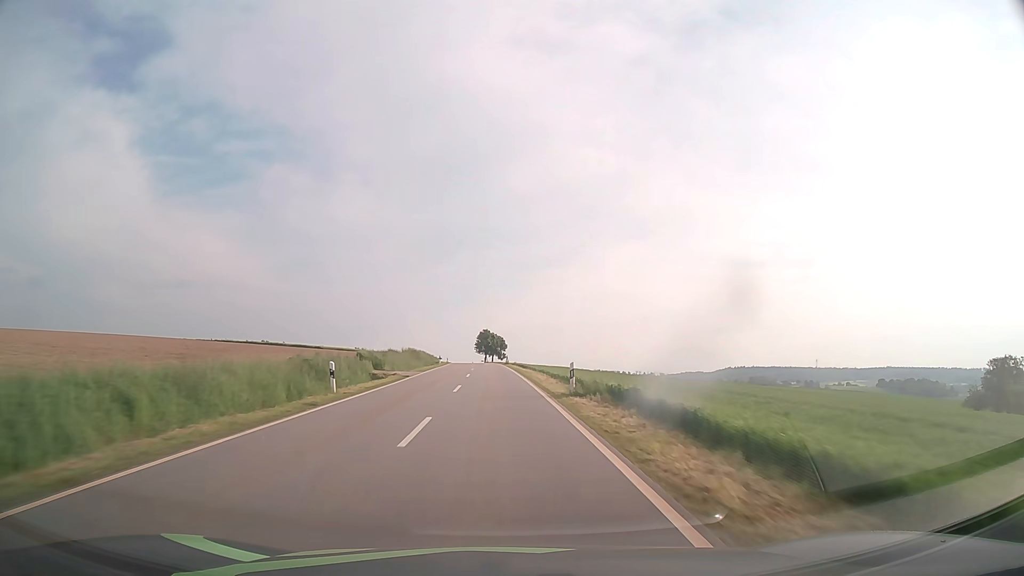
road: tertiary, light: Day
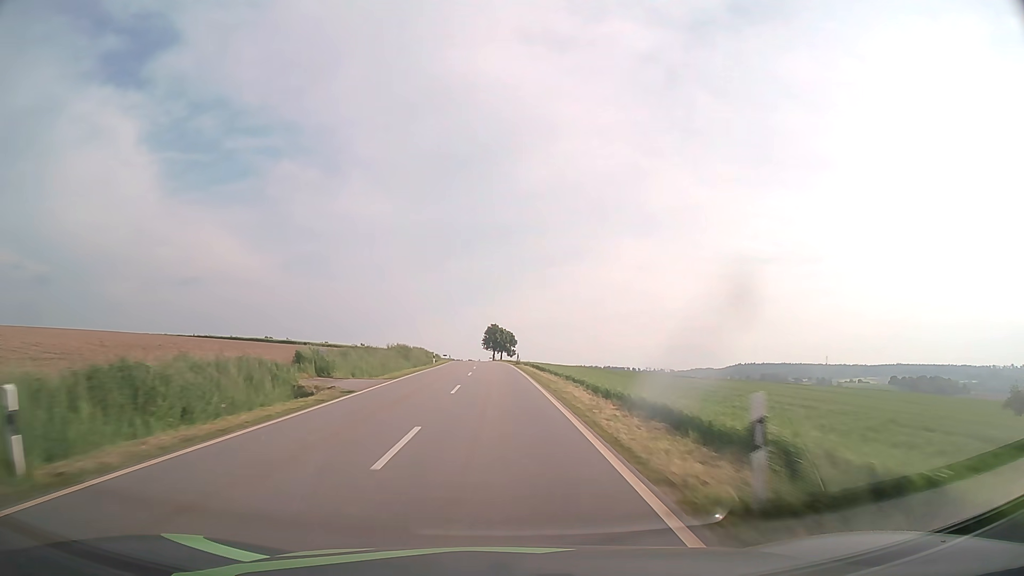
(-0.1, +14.0) m; -1°
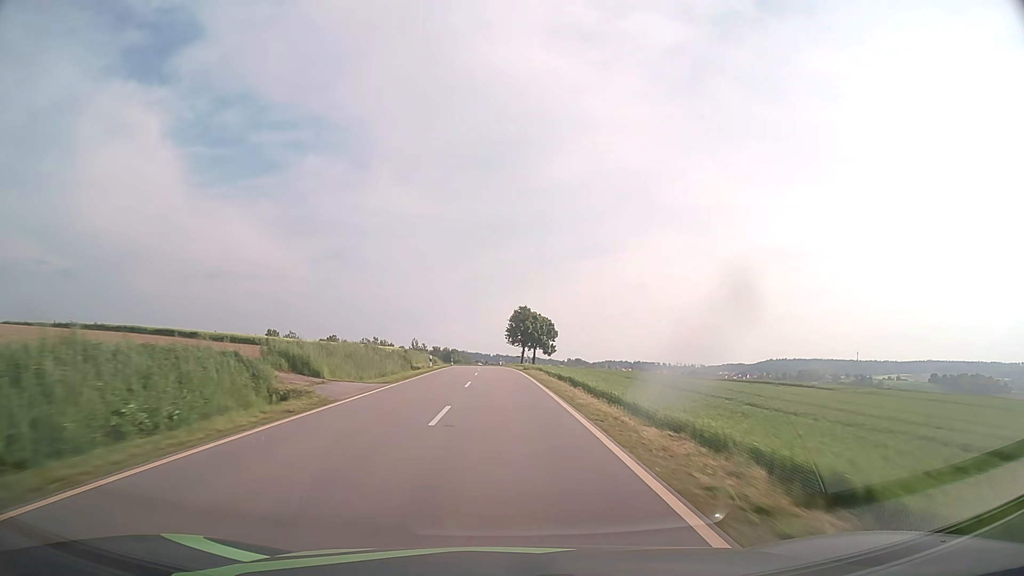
(-1.3, +56.8) m; -2°
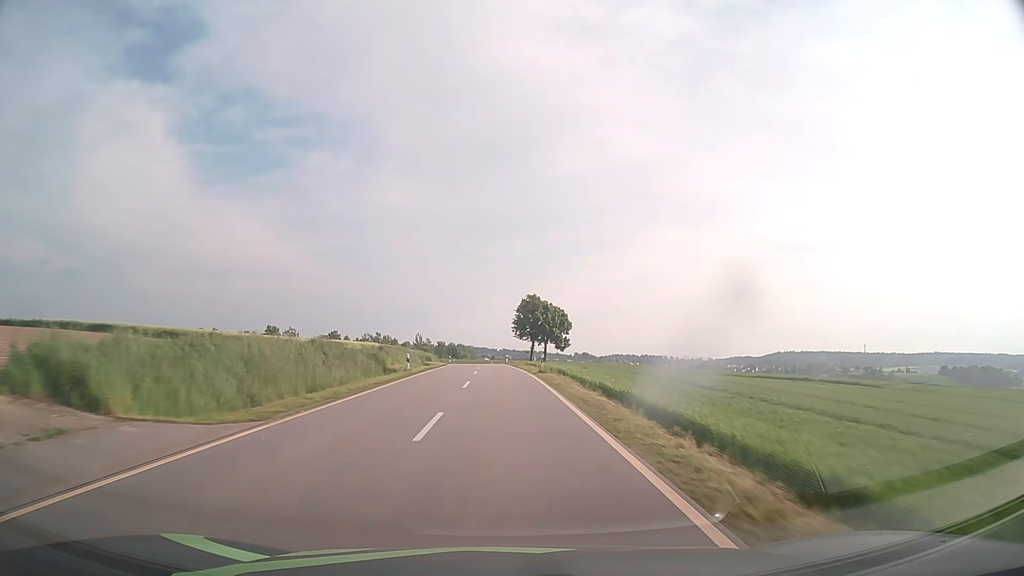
(-0.1, +14.4) m; -1°
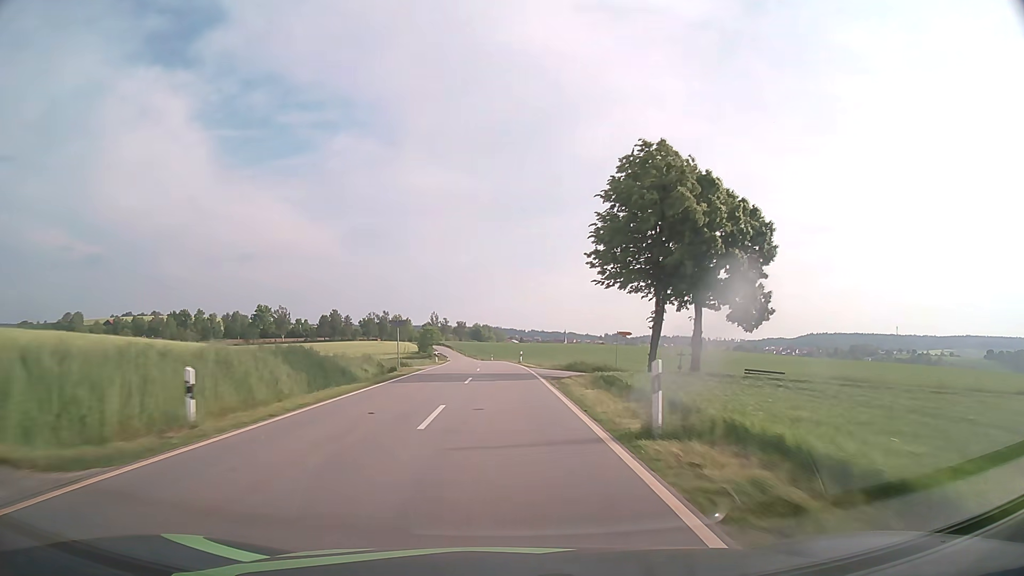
(-1.7, +72.1) m; -2°
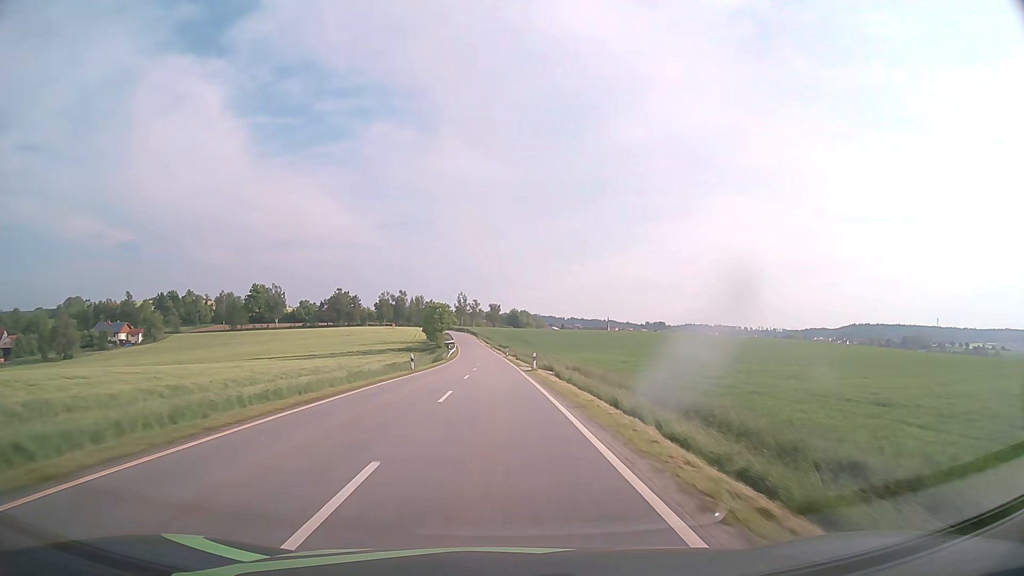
(-1.6, +67.5) m; -3°
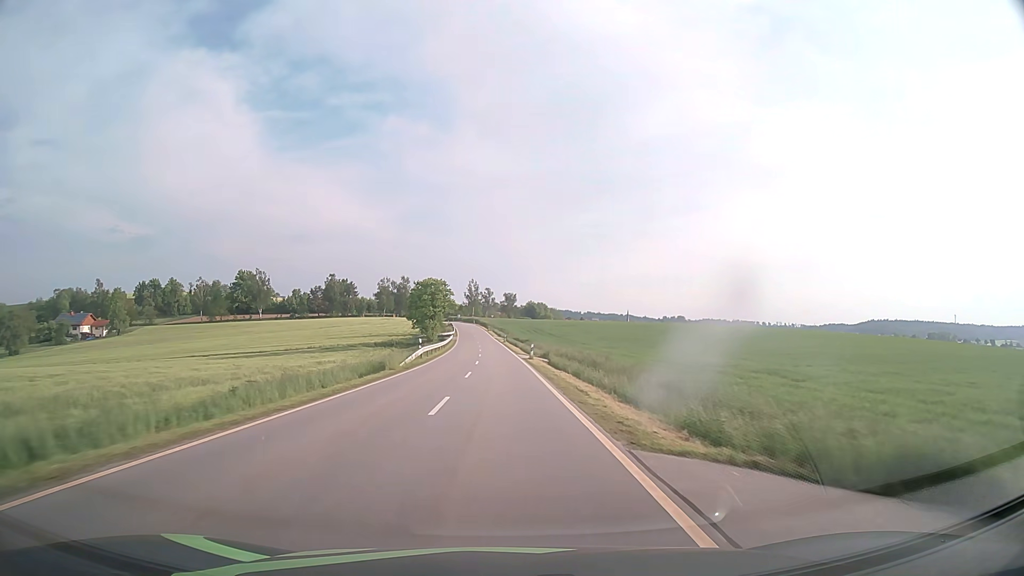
(-0.6, +40.1) m; -1°
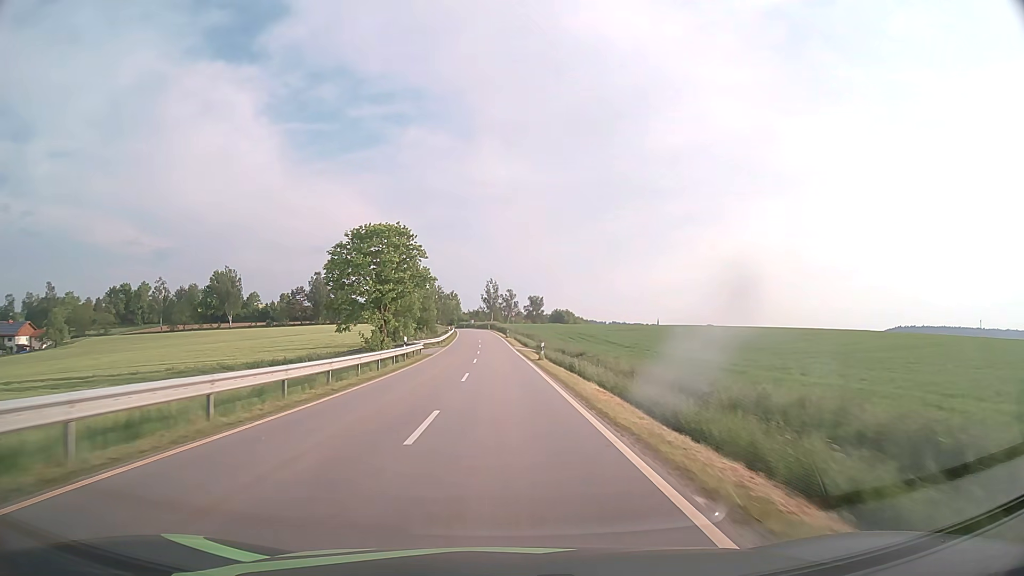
(-0.7, +52.2) m; -2°
(0, +10) (0, +20) (0, +30) (0, +40) (-1, +50) (-1, +60) (-2, +70) (-2, +80) (-3, +90) (-3, +100) m
